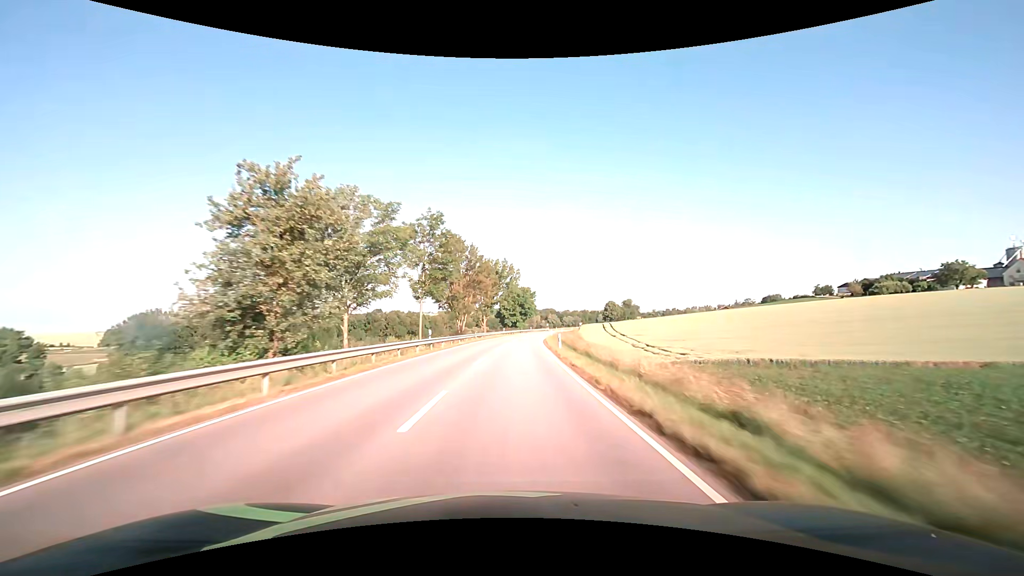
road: secondary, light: Day
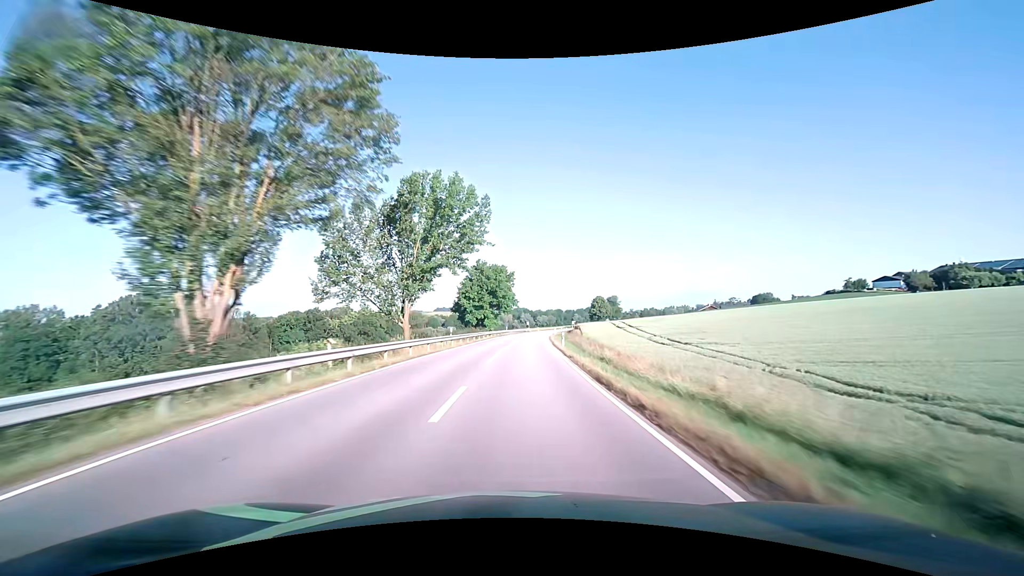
(+1.2, +47.4) m; +3°
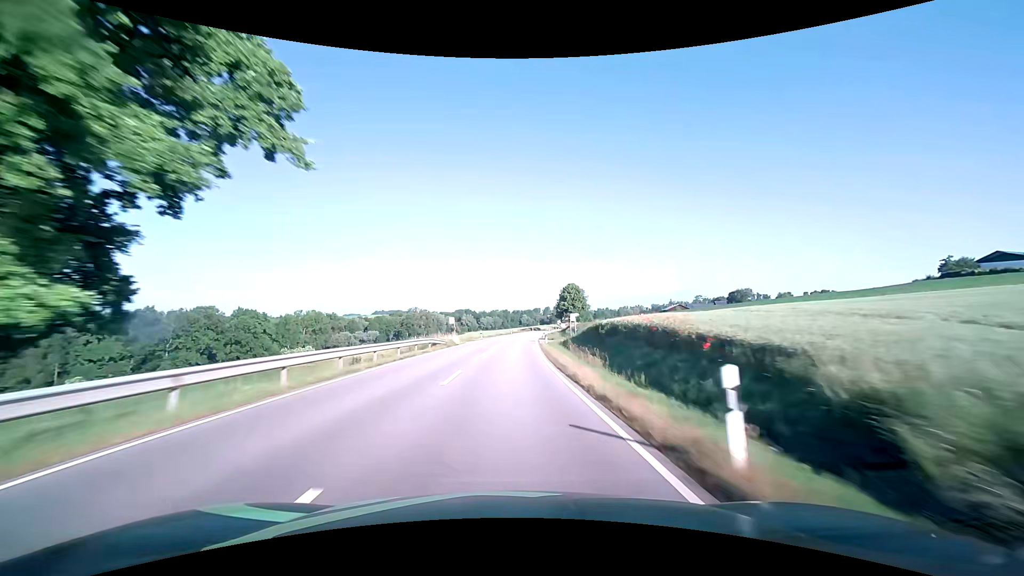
(+4.8, +78.8) m; +6°
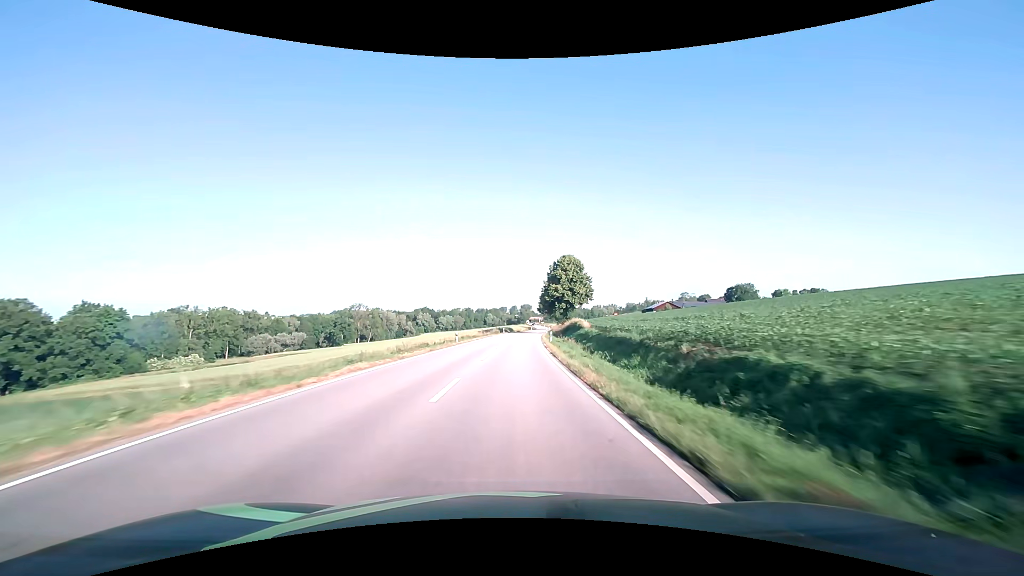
(+2.0, +63.2) m; +4°
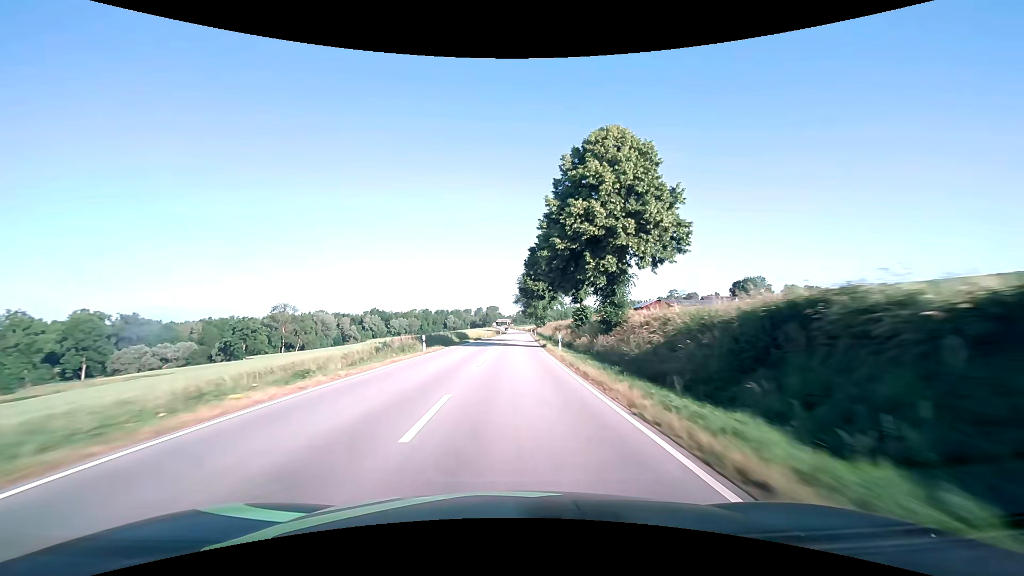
(+2.2, +63.1) m; +4°
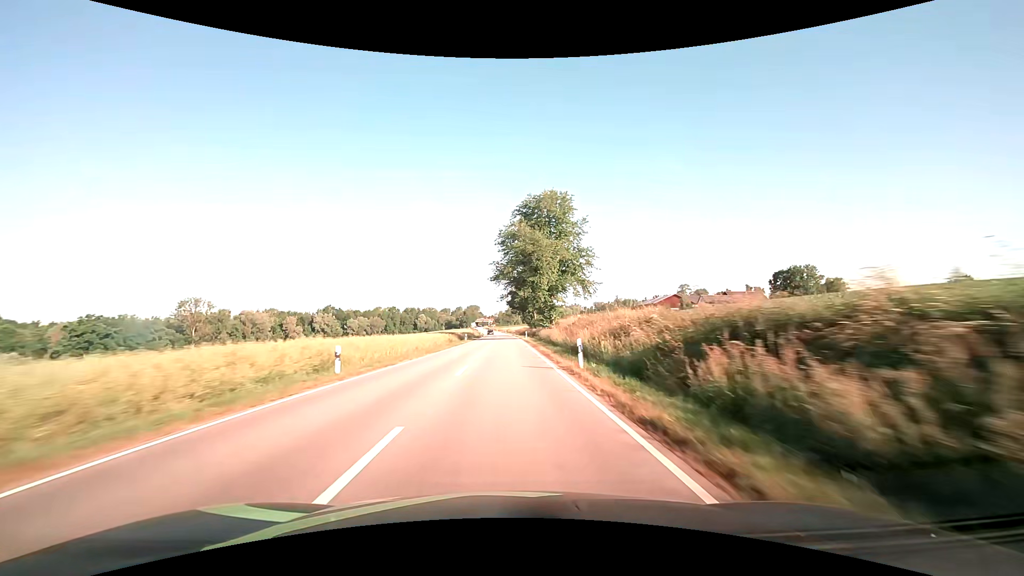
(+1.5, +63.2) m; +2°
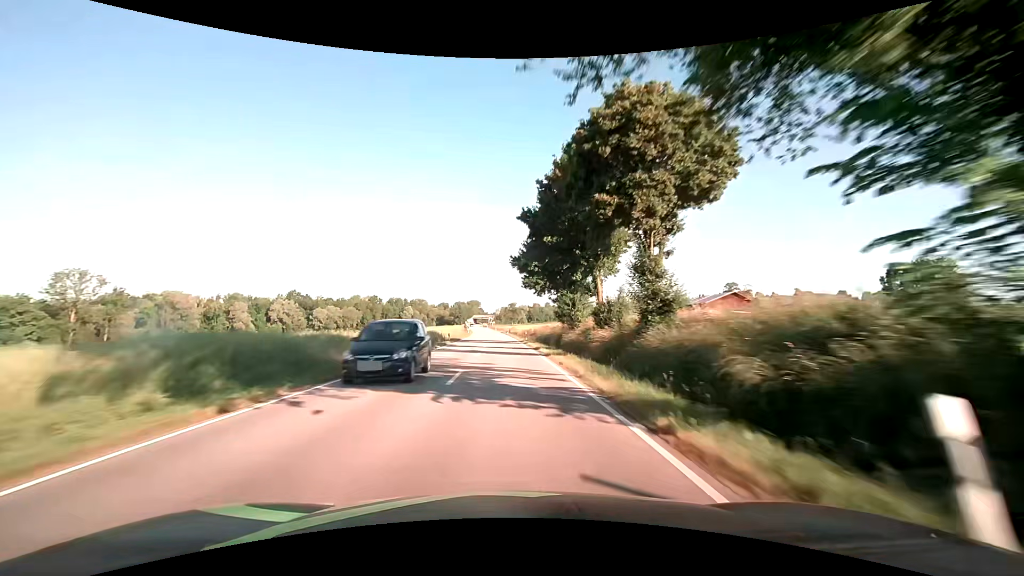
(-0.2, +63.1) m; 0°
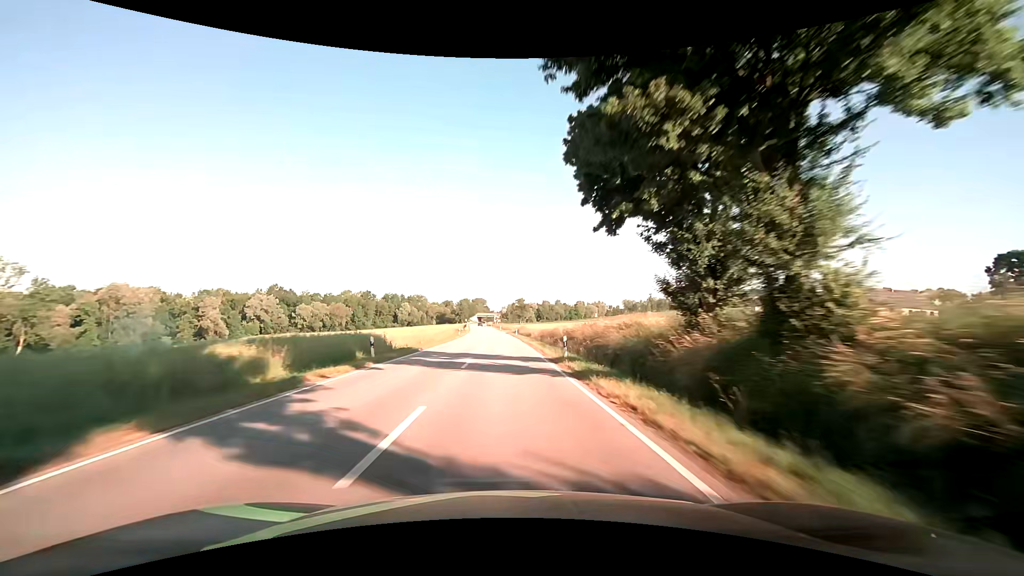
(-0.2, +31.6) m; -1°
(0, +10) (0, +20) (0, +30) (0, +40) (-1, +50) (-1, +60) (-1, +70) (-2, +80) (-2, +90) (-3, +100) m
